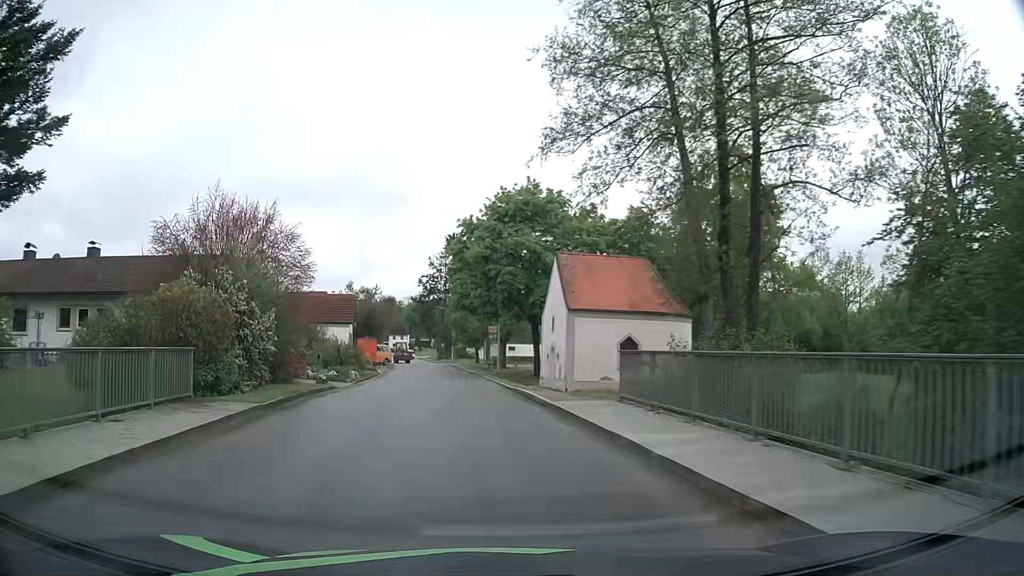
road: tertiary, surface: asphalt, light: Day
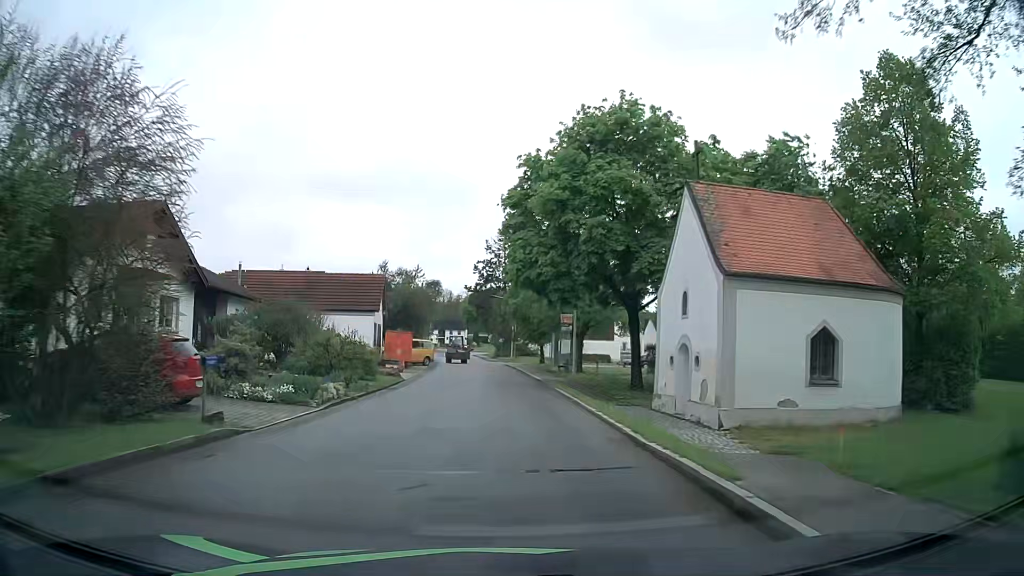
(-0.8, +13.6) m; -6°
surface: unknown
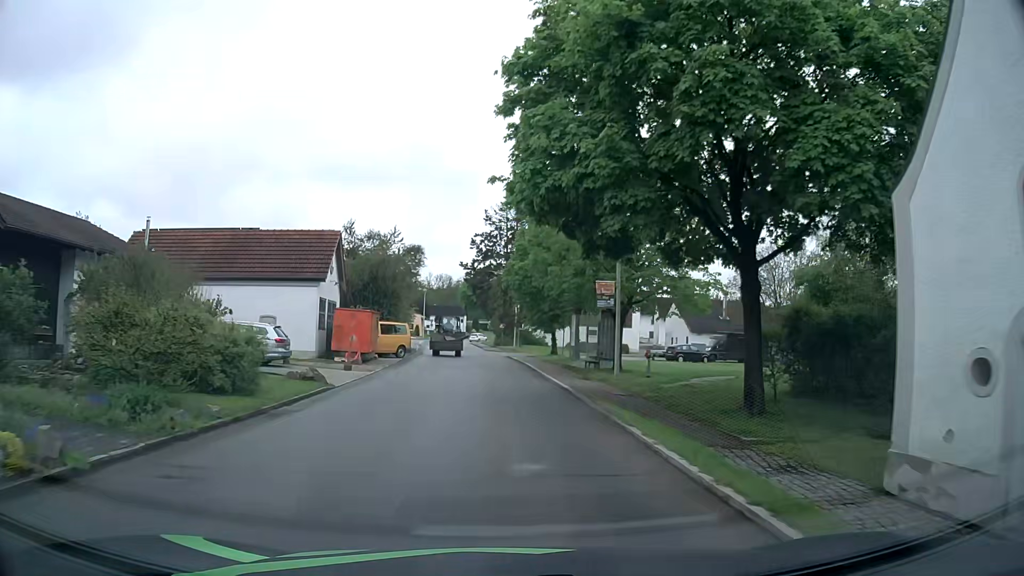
(0.0, +13.0) m; 0°
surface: asphalt
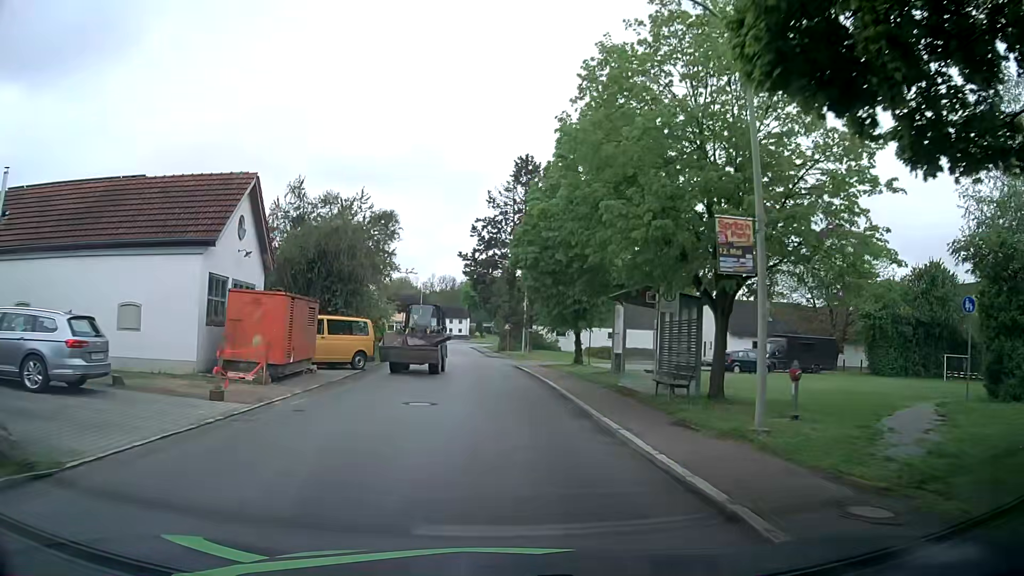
(0.0, +12.1) m; 0°
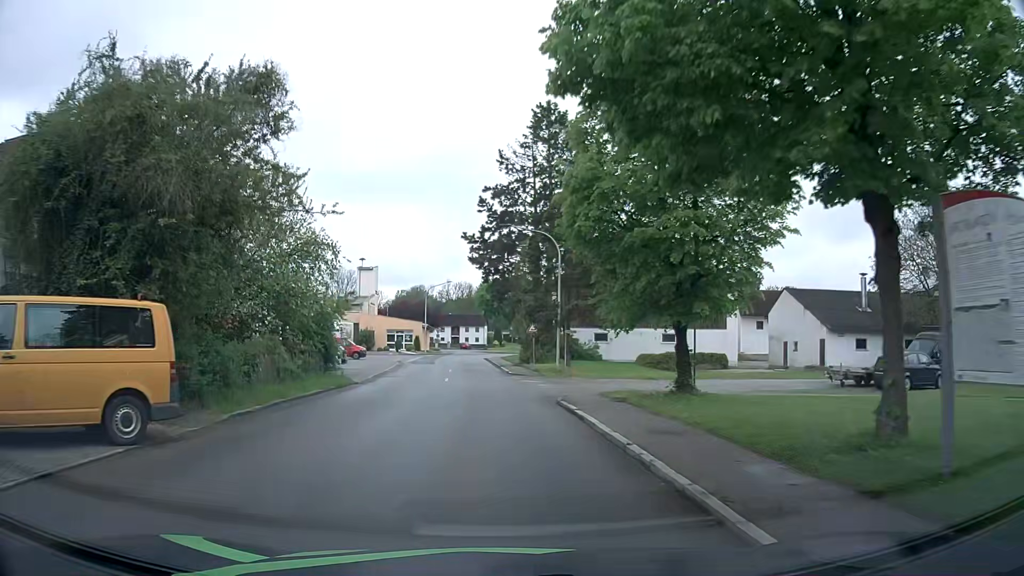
(0.0, +17.6) m; -1°
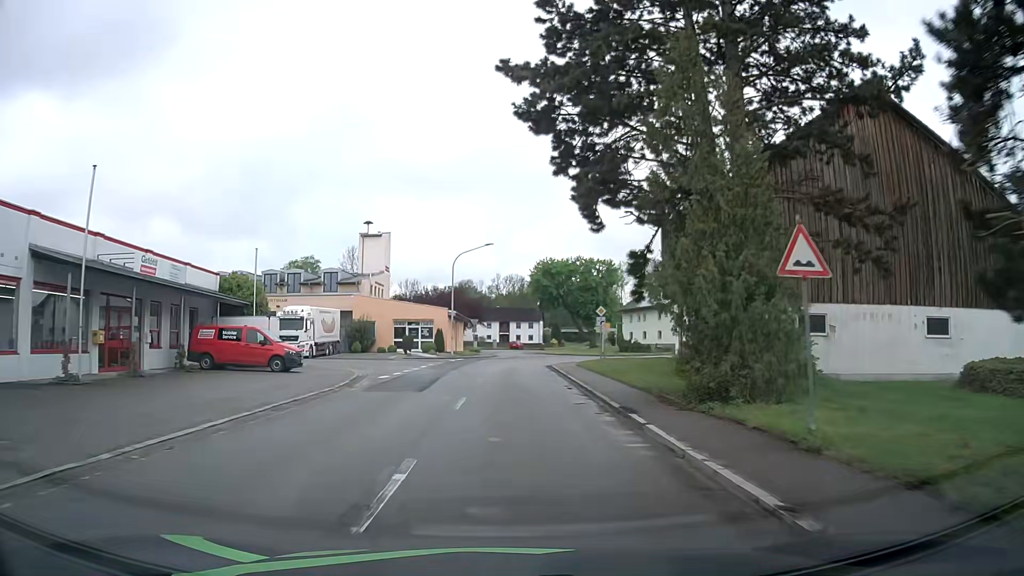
(-1.8, +32.2) m; -5°
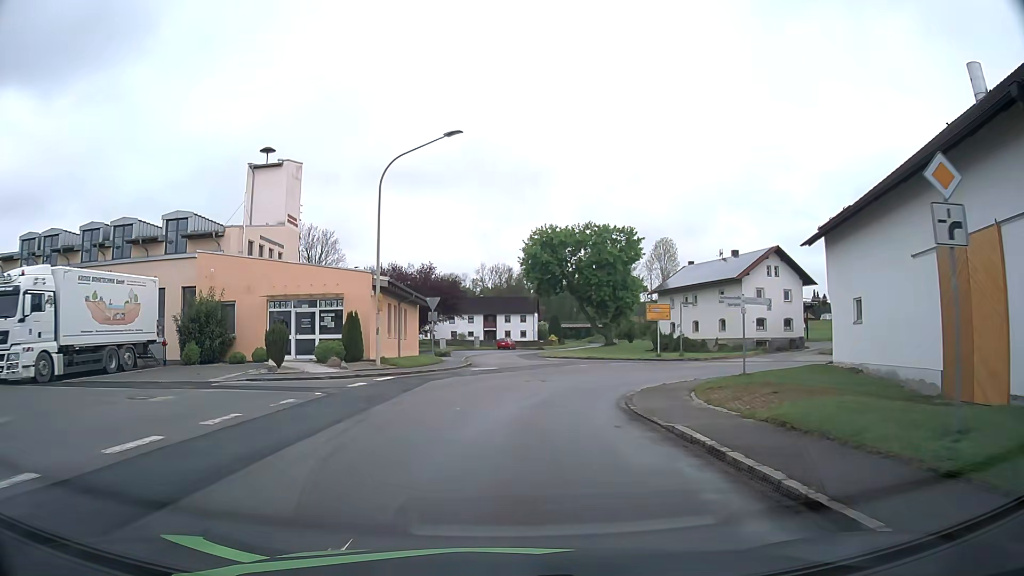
(-0.1, +29.9) m; 0°
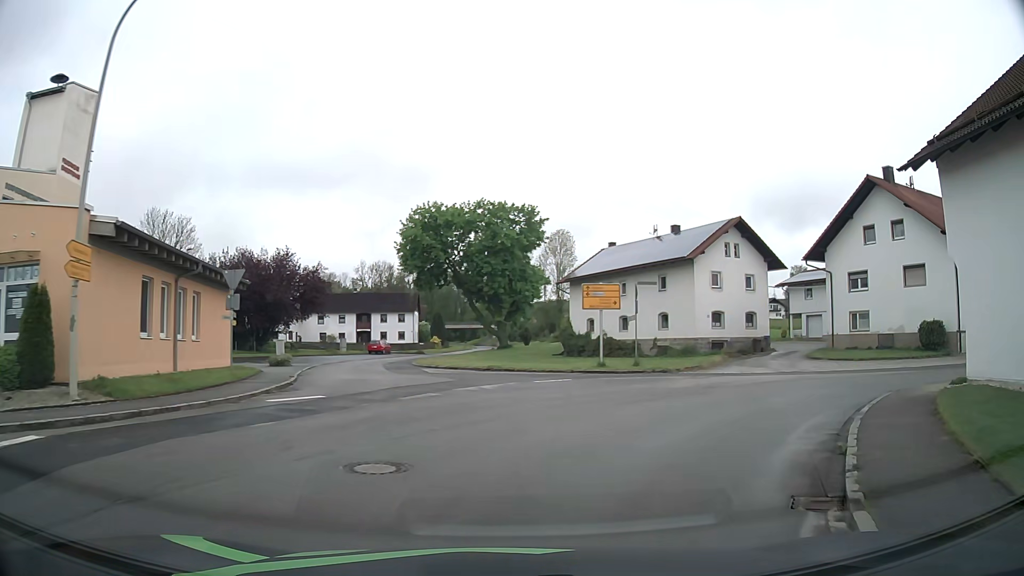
(+0.9, +15.0) m; +10°
(+2, +10) (+8, +17) (+17, +21) (+27, +23) (+37, +26) (+47, +28) (+56, +30) (+66, +33) (+76, +35) (+86, +37) m
